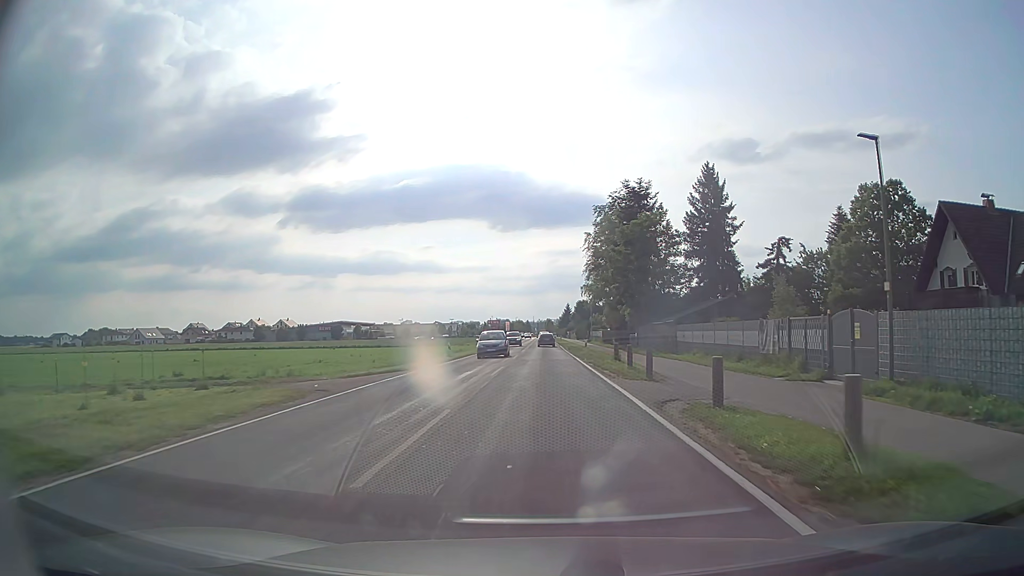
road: tertiary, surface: asphalt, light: Day
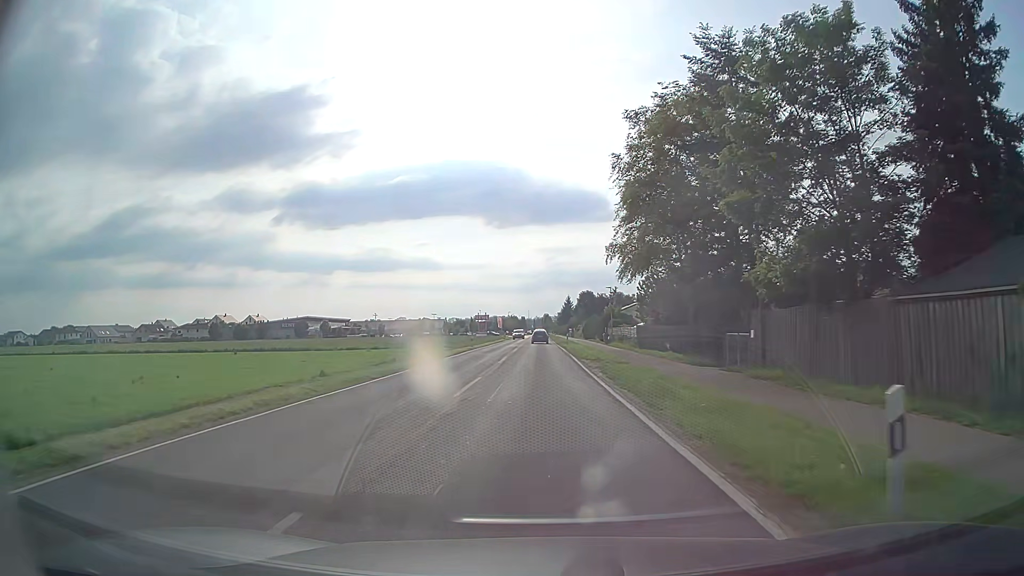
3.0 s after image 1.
(+0.2, +37.1) m; 0°
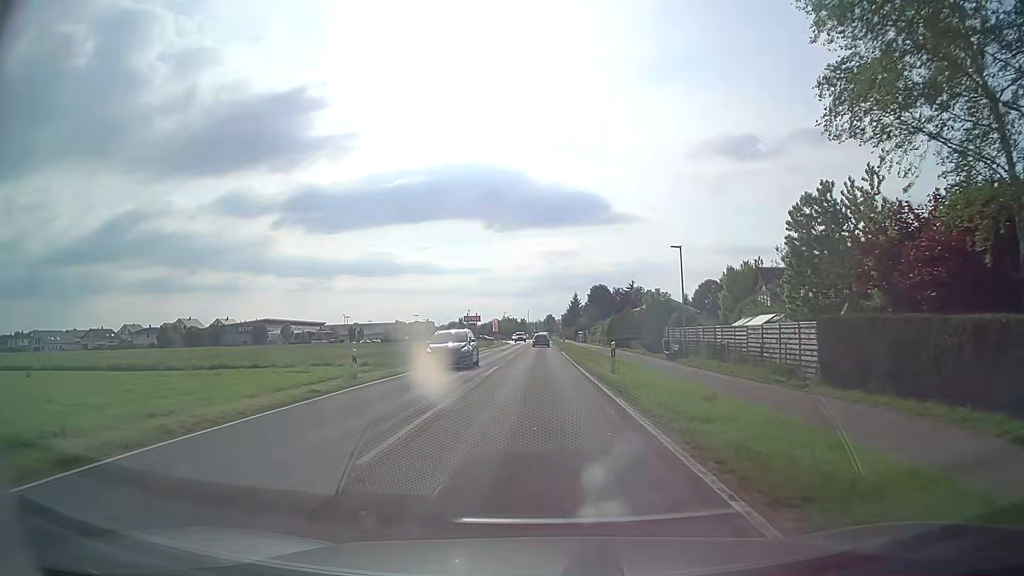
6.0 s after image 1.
(0.0, +37.2) m; 0°
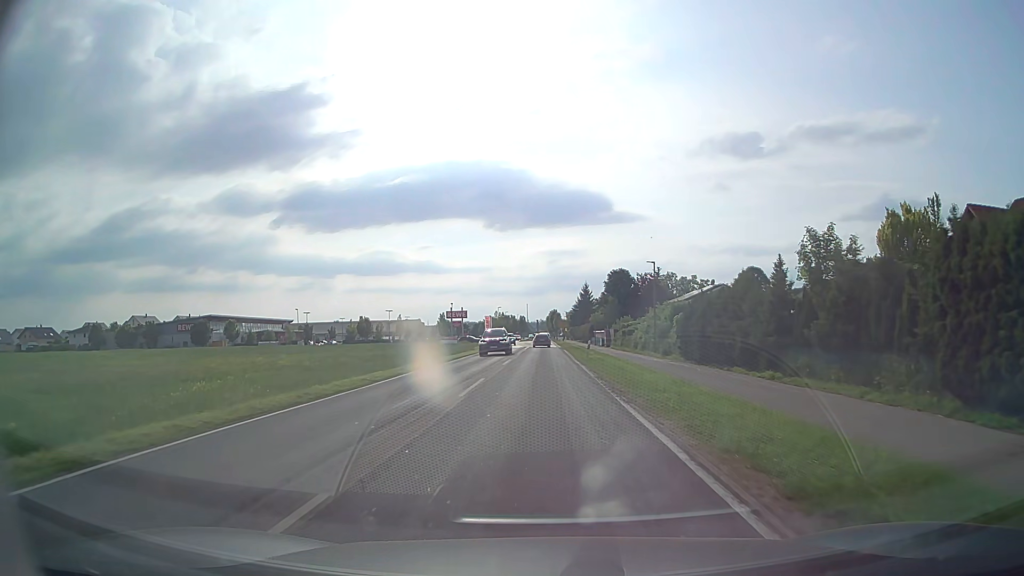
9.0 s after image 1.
(+0.1, +37.3) m; 0°
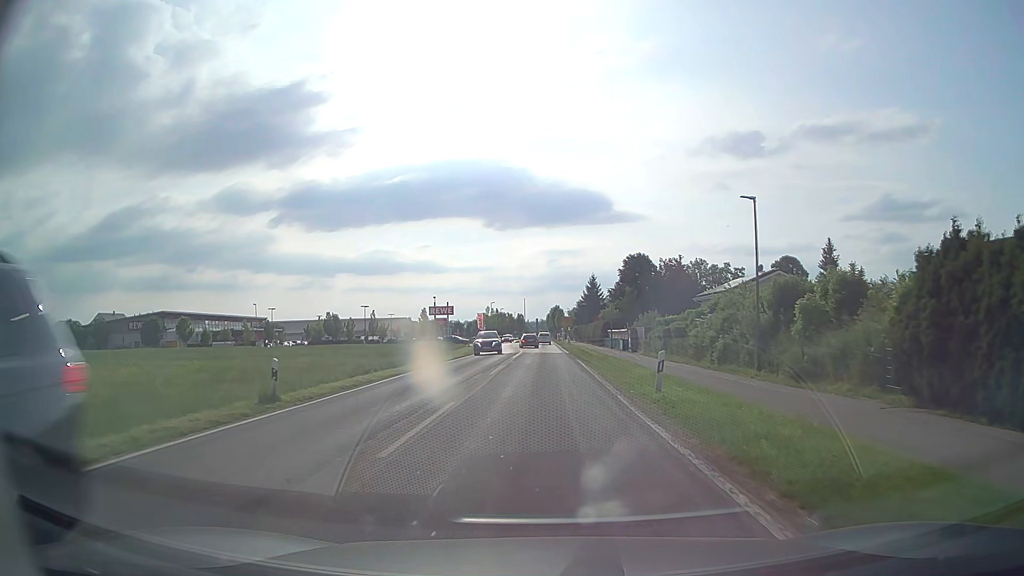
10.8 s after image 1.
(0.0, +22.4) m; 0°
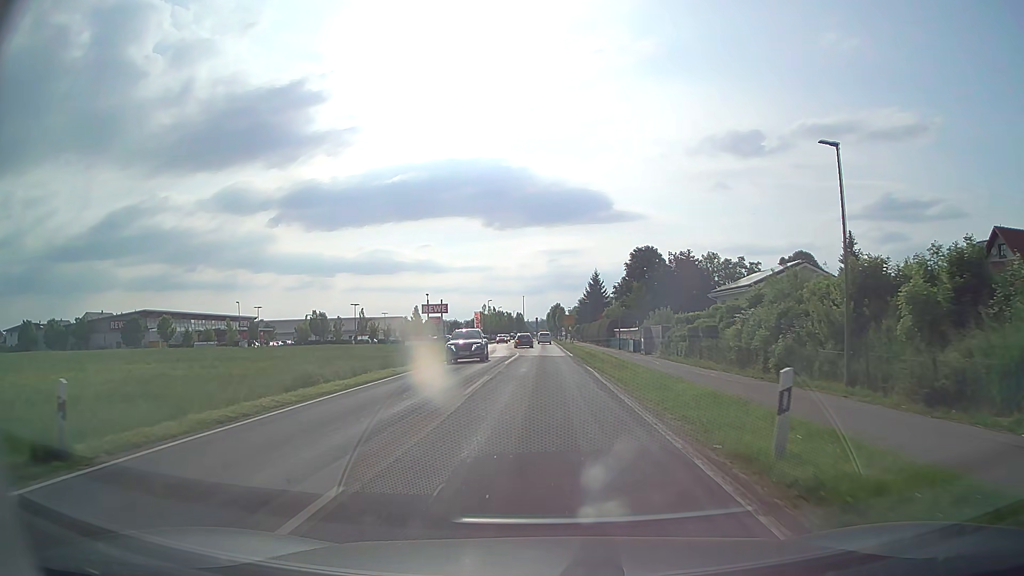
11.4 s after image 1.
(0.0, +7.4) m; 0°
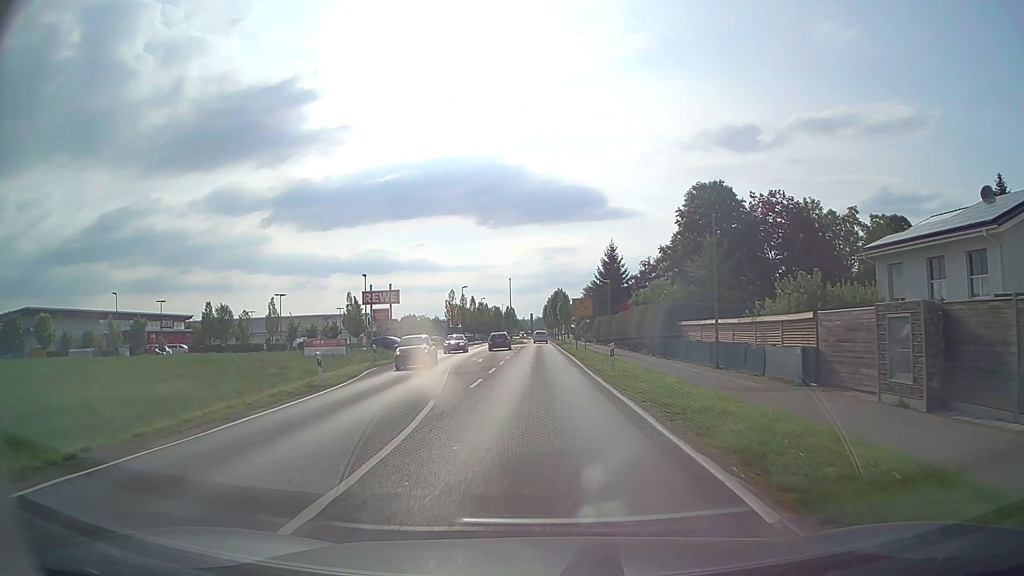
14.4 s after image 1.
(0.0, +36.9) m; 0°
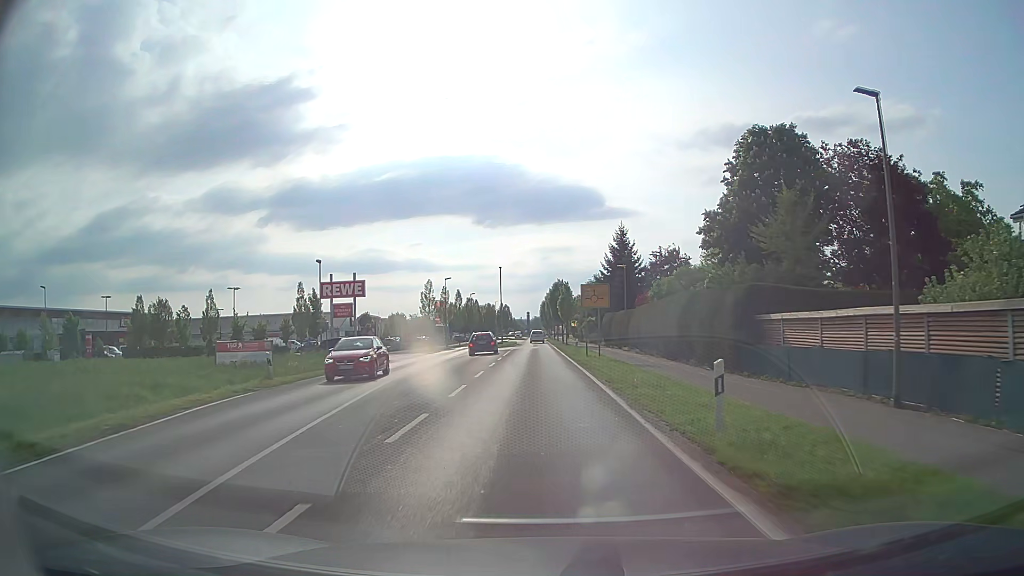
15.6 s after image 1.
(0.0, +14.7) m; 0°
(0, +10) (0, +20) (0, +30) (0, +40) (0, +50) (0, +60) (-1, +70) (-1, +80) (-1, +90) (-1, +100) m
